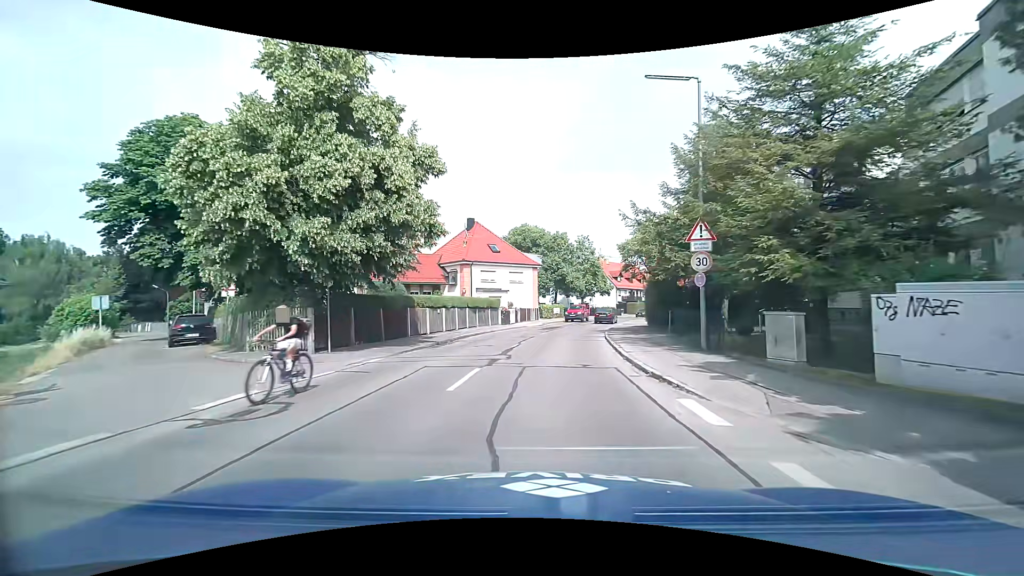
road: tertiary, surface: asphalt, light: Day
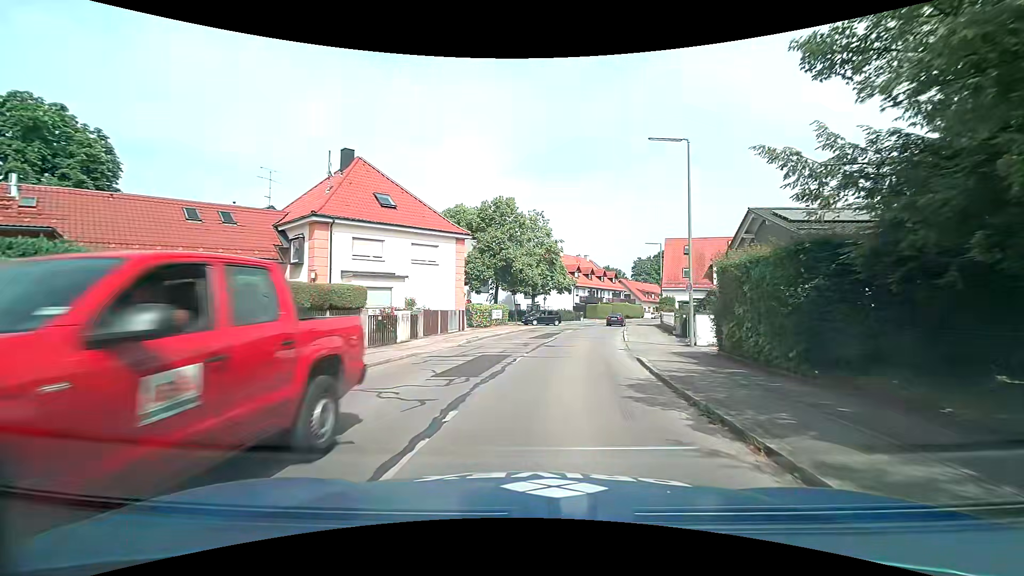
(+1.3, +23.4) m; +8°
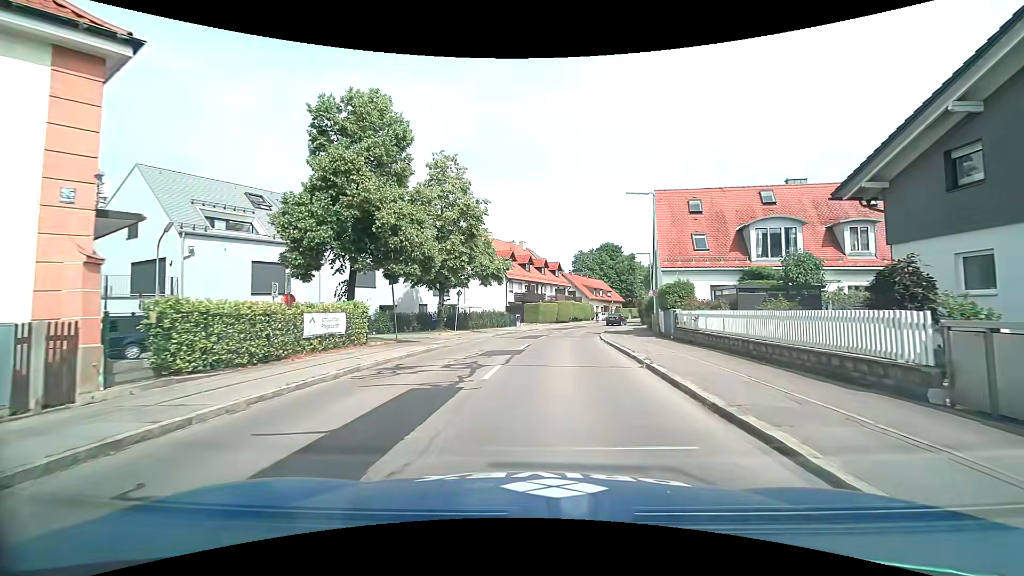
(+1.3, +22.5) m; +7°
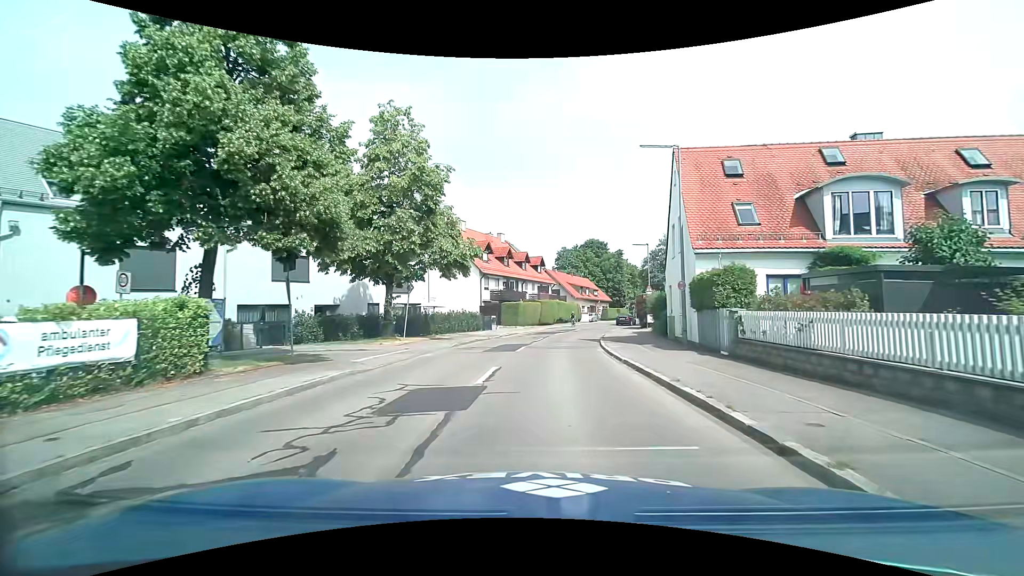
(+0.1, +8.8) m; +2°
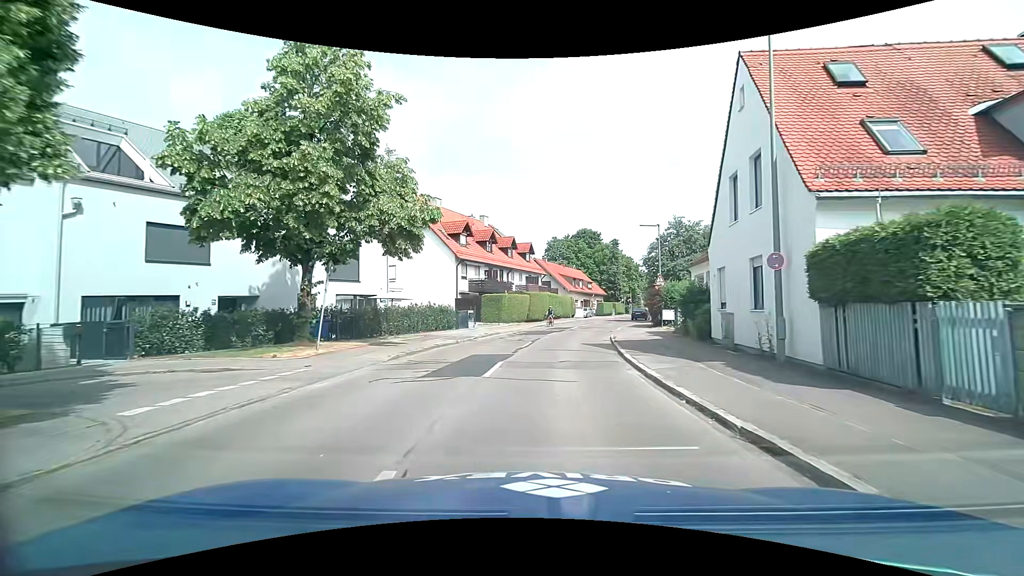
(+0.1, +8.8) m; +1°
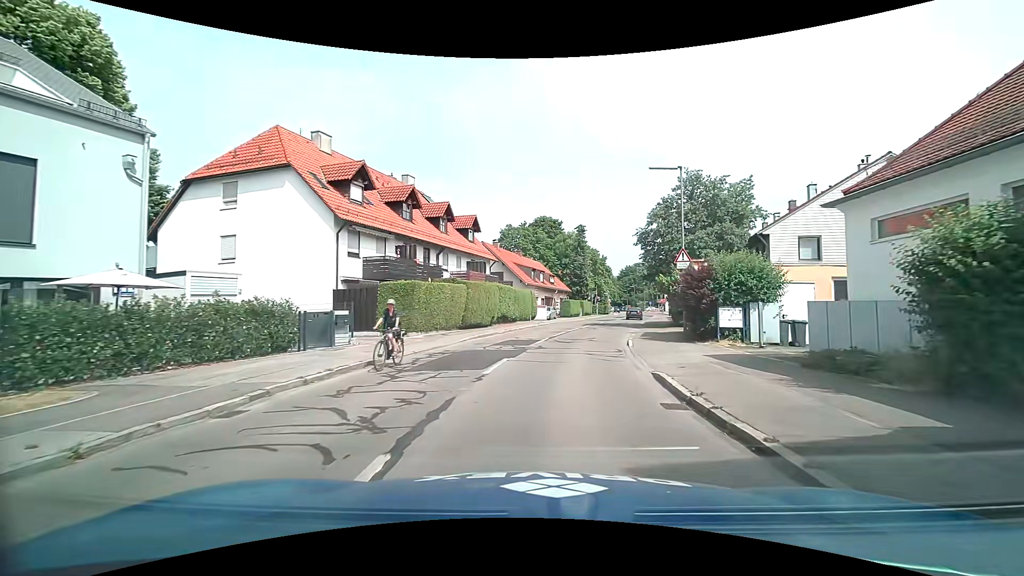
(+0.7, +17.5) m; +5°
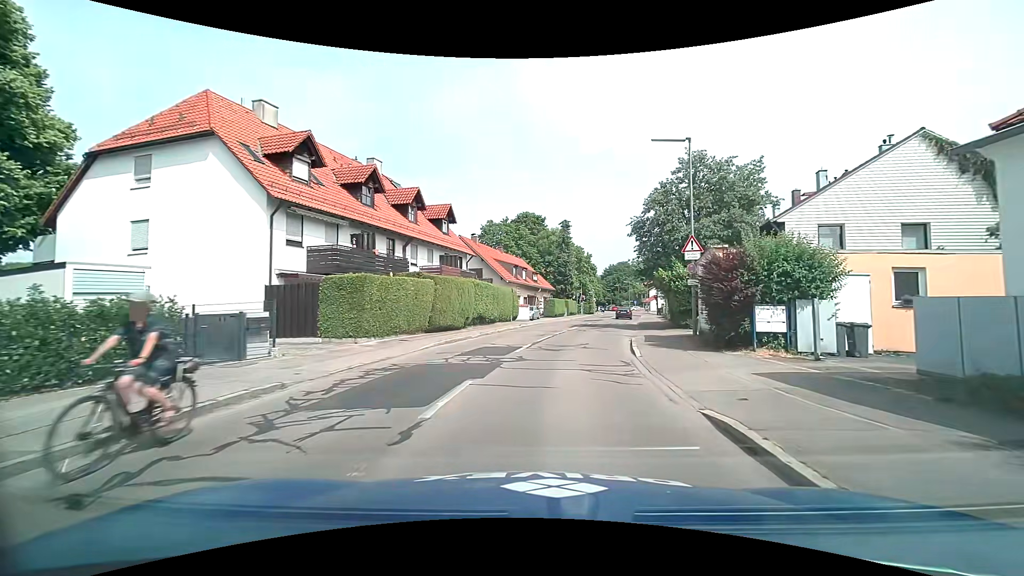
(+0.1, +4.3) m; +4°
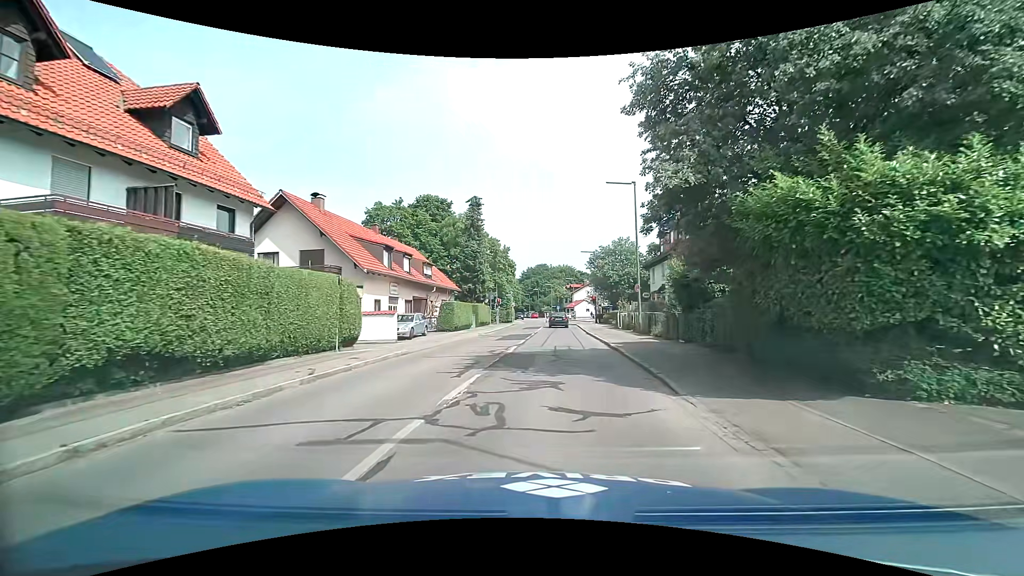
(+1.3, +20.8) m; +10°
